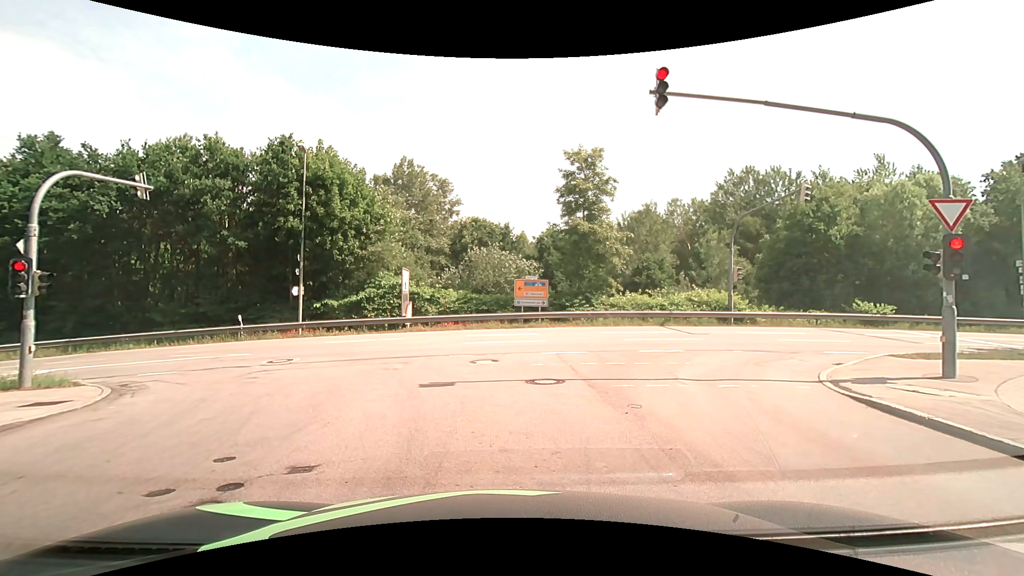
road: residential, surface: asphalt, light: Day
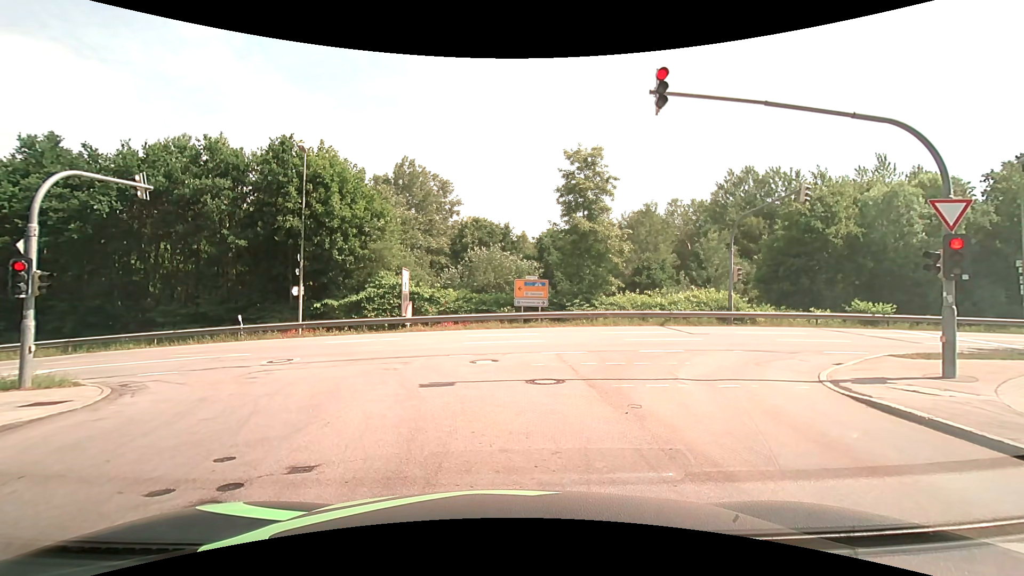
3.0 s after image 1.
(0.0, 0.0) m; 0°
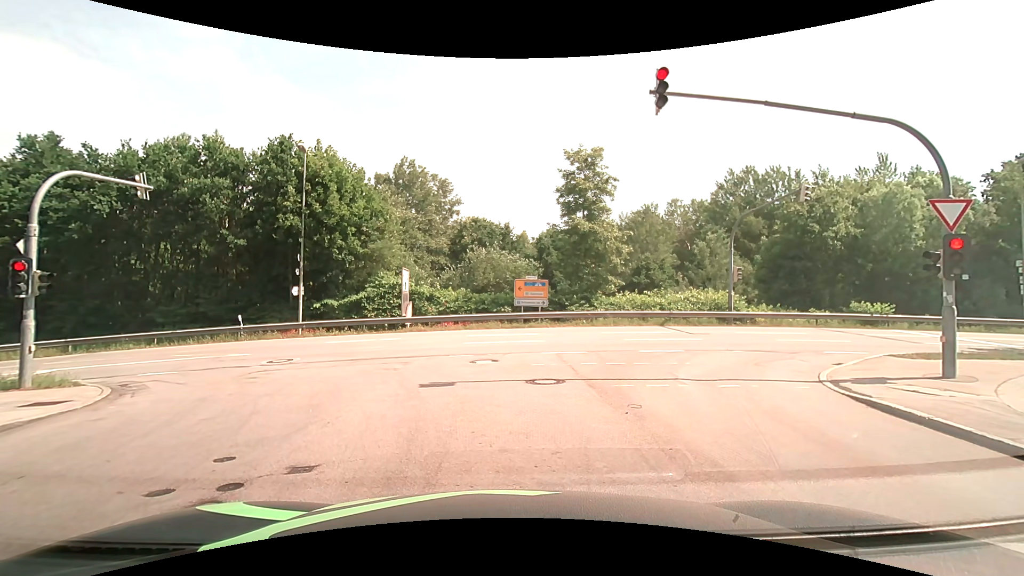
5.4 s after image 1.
(0.0, 0.0) m; 0°
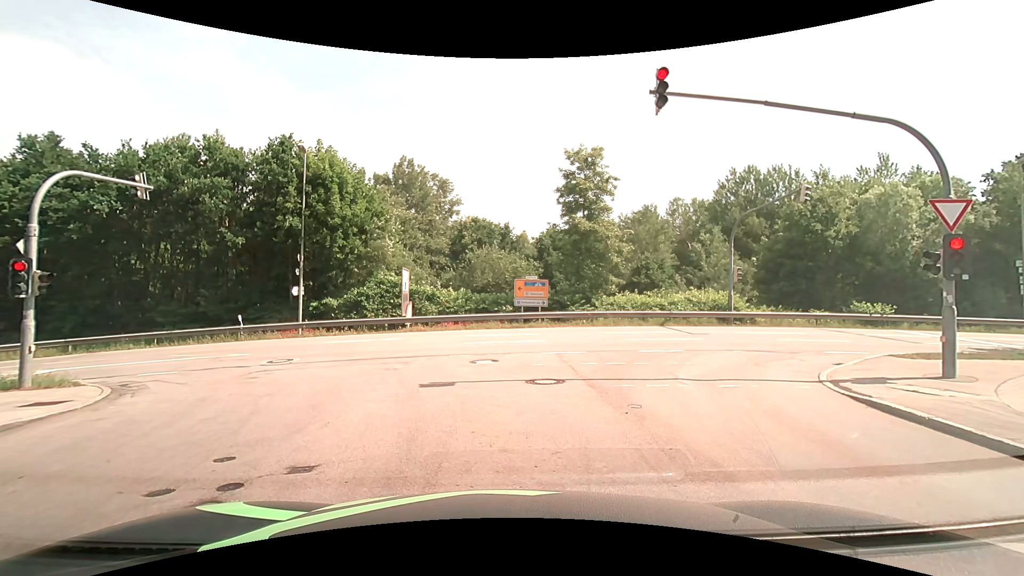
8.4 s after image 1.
(0.0, 0.0) m; 0°
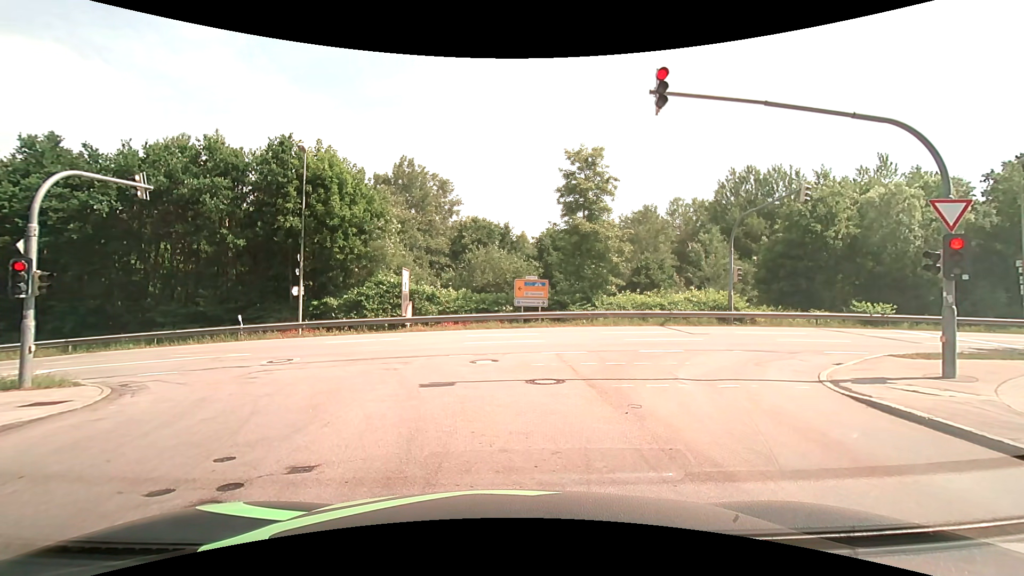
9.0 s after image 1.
(0.0, 0.0) m; 0°
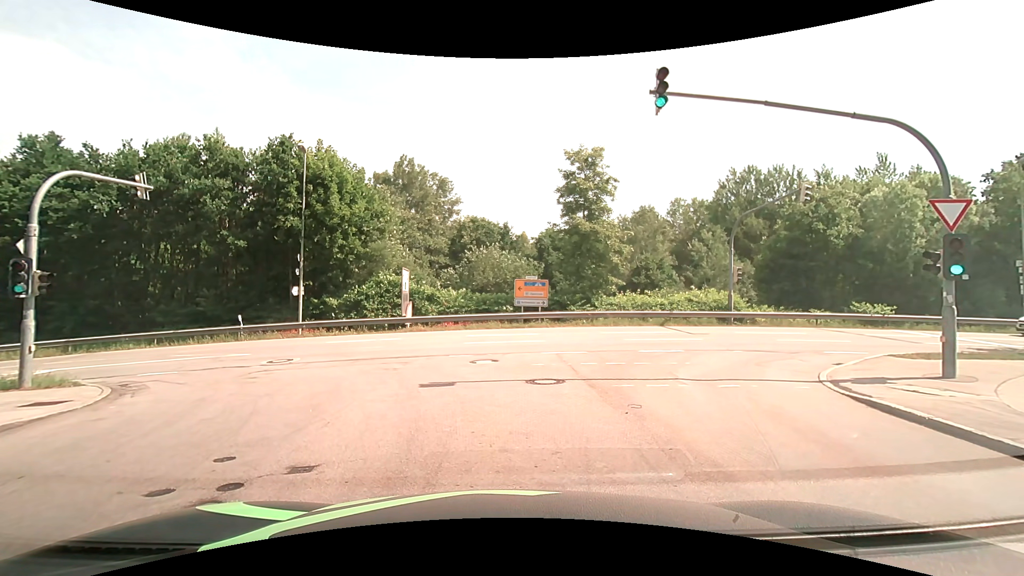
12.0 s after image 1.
(0.0, 0.0) m; 0°
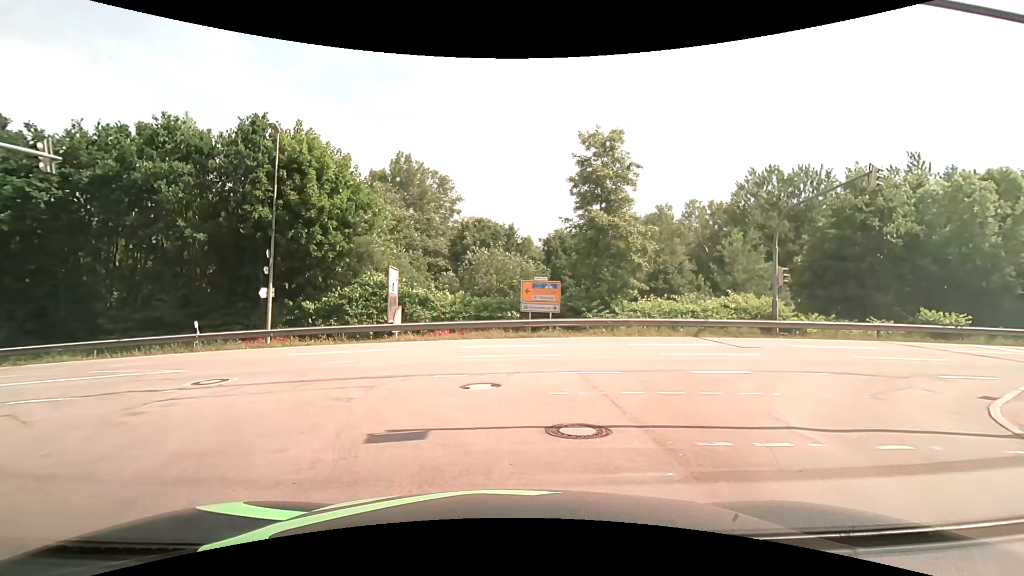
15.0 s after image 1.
(+0.1, +4.3) m; 0°
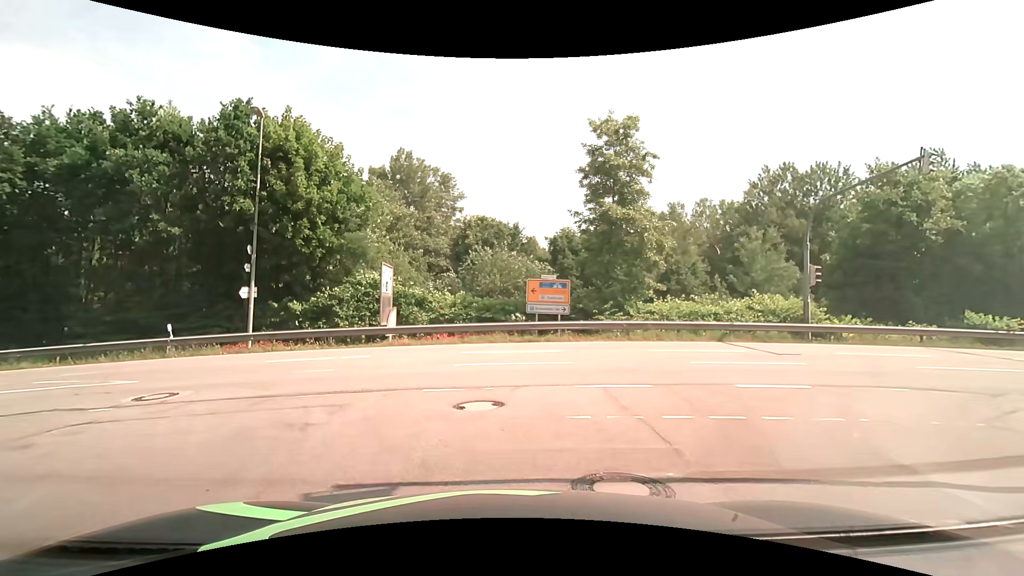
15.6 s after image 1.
(0.0, +2.1) m; +1°
(-1, +10) (-8, +17) (-18, +19) (-28, +19) (-38, +18) (-48, +18) (-58, +17) (-68, +16) (-78, +15) (-87, +14) m
